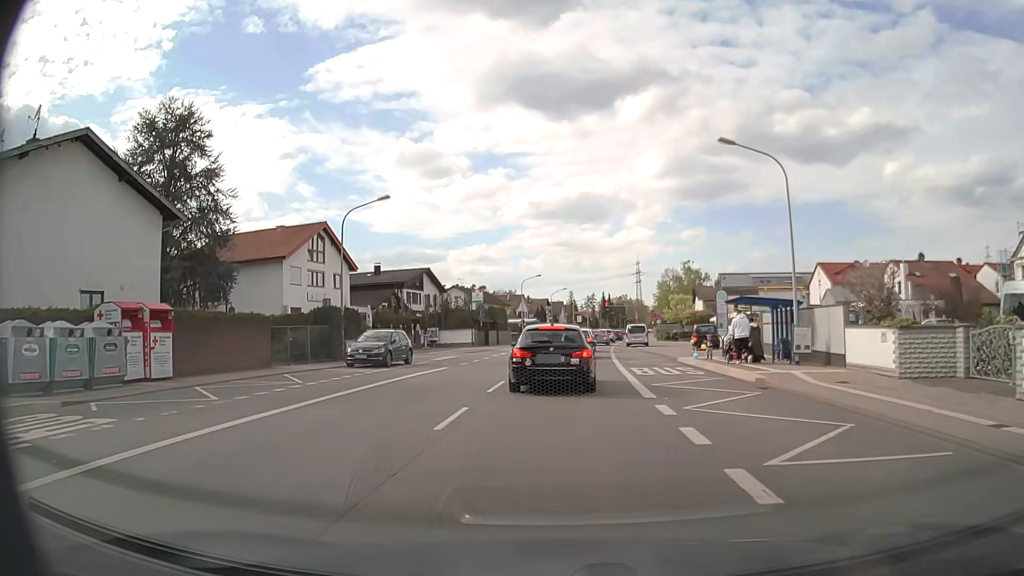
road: primary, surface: asphalt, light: Day
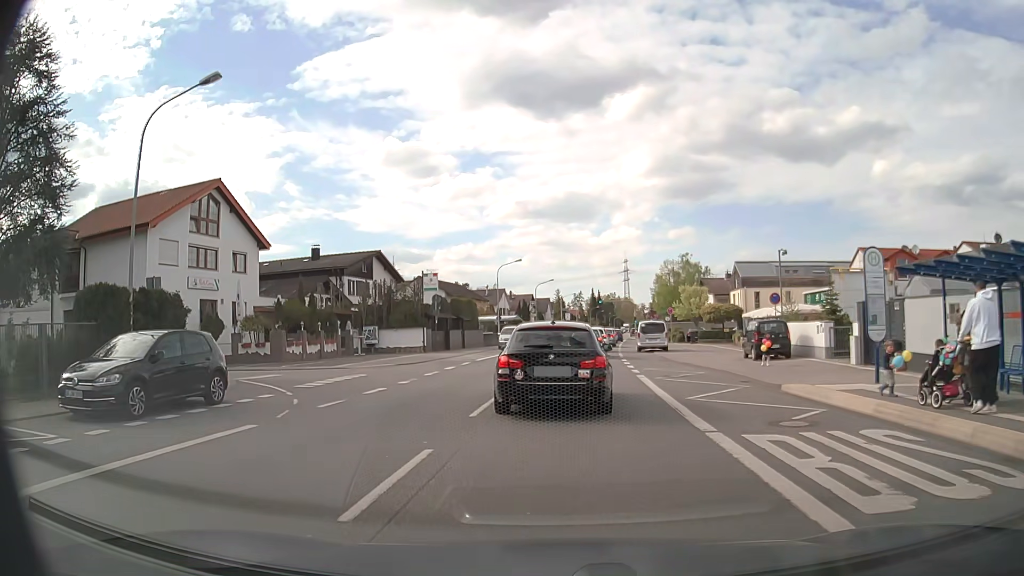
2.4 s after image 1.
(0.0, +15.8) m; +1°
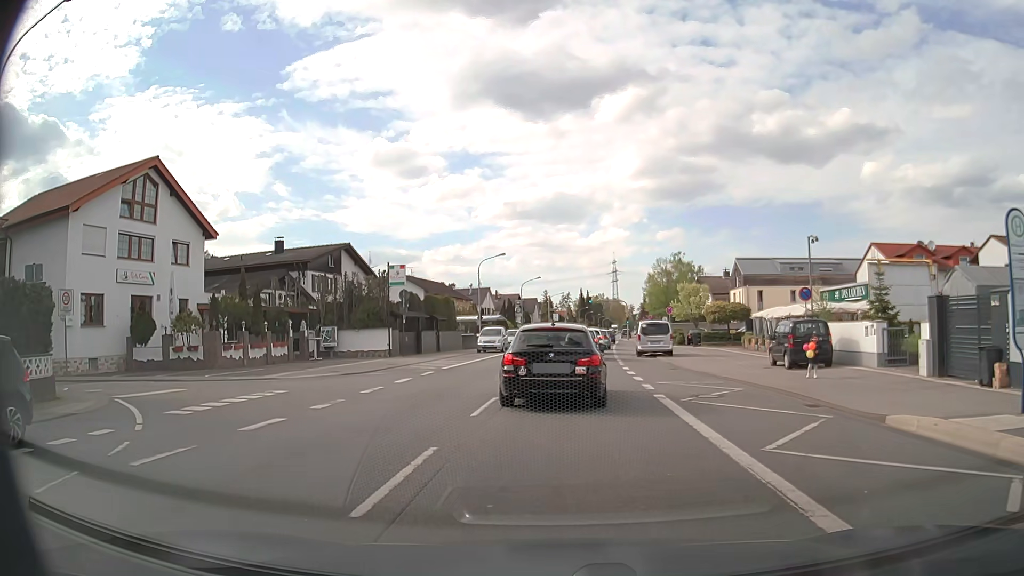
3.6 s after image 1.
(0.0, +5.8) m; +1°
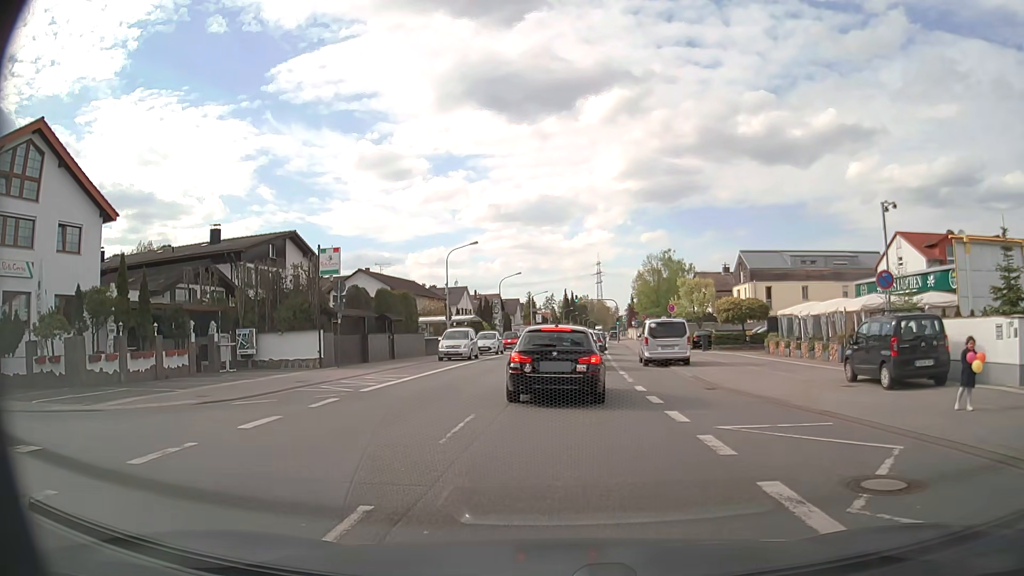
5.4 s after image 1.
(+0.1, +8.6) m; +1°
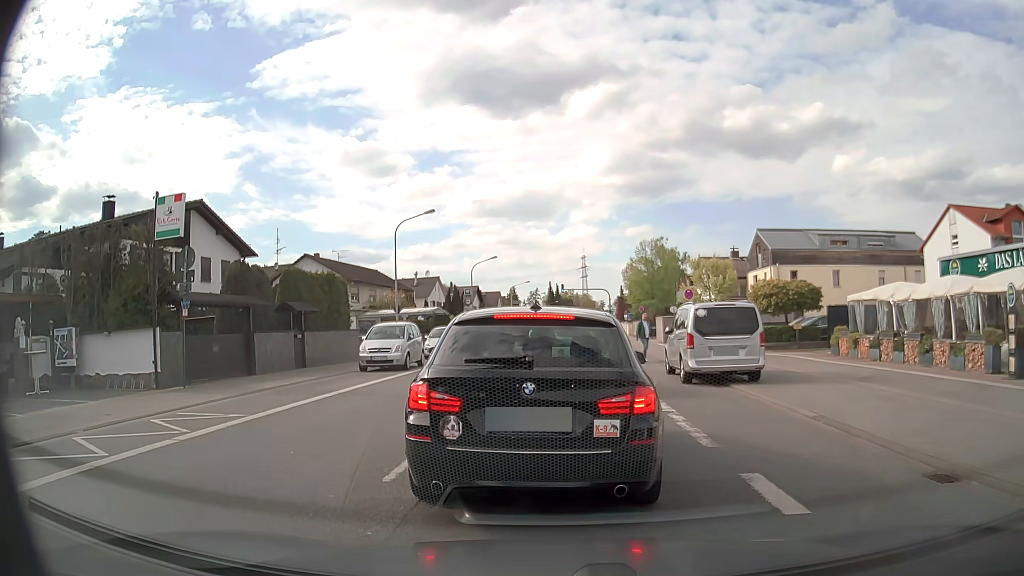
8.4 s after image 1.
(+0.2, +10.9) m; +1°
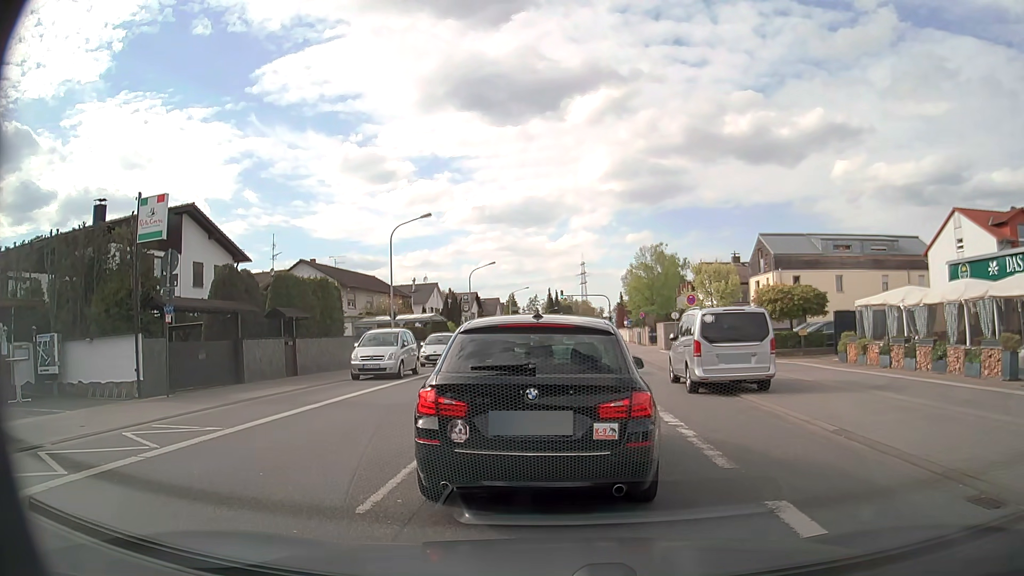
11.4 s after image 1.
(0.0, +0.8) m; 0°
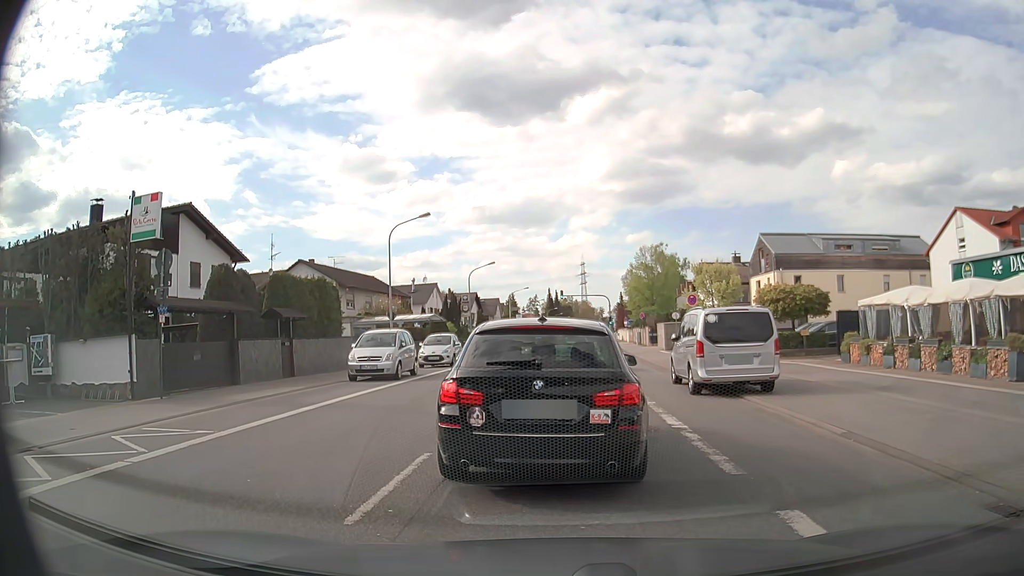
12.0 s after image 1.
(0.0, +0.3) m; 0°
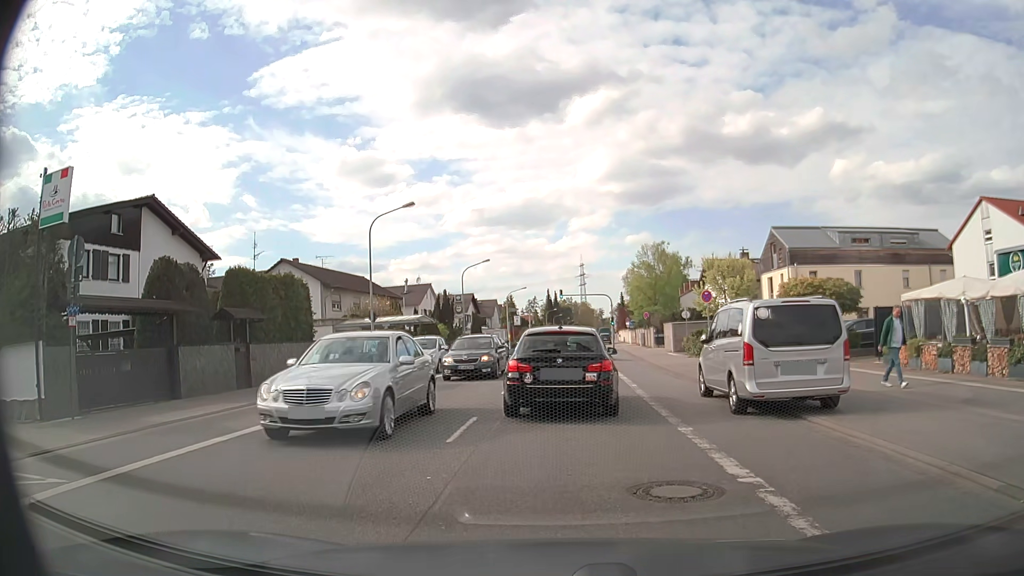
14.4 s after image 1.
(+0.1, +3.9) m; +1°
